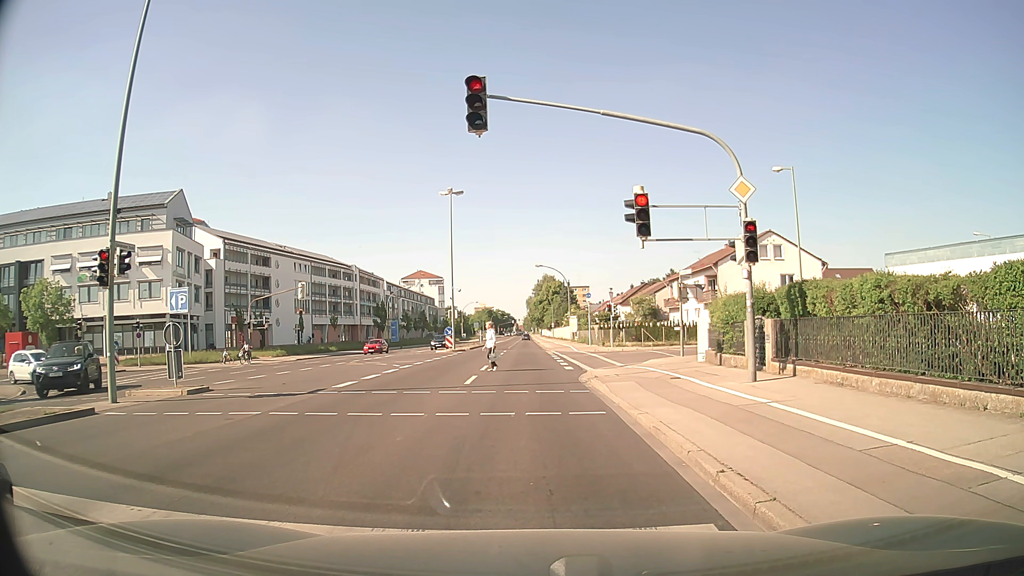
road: secondary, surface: asphalt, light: Day
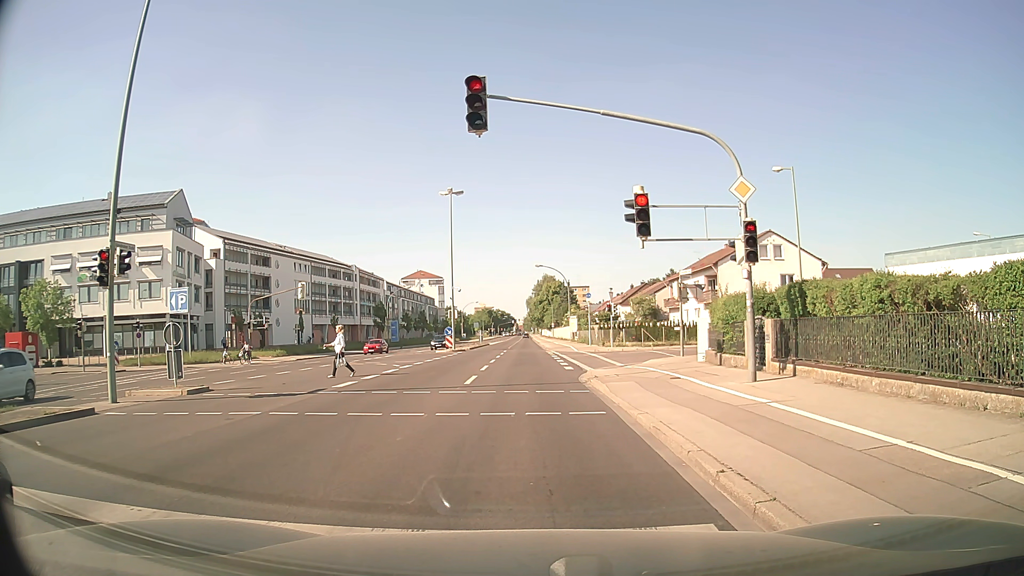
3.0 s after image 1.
(0.0, 0.0) m; 0°
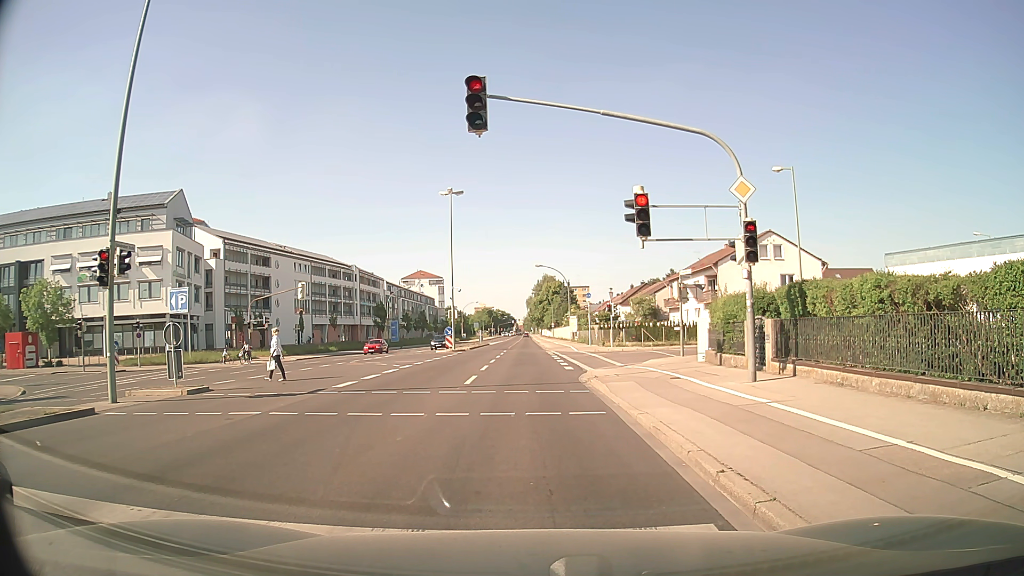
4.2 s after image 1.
(0.0, 0.0) m; 0°
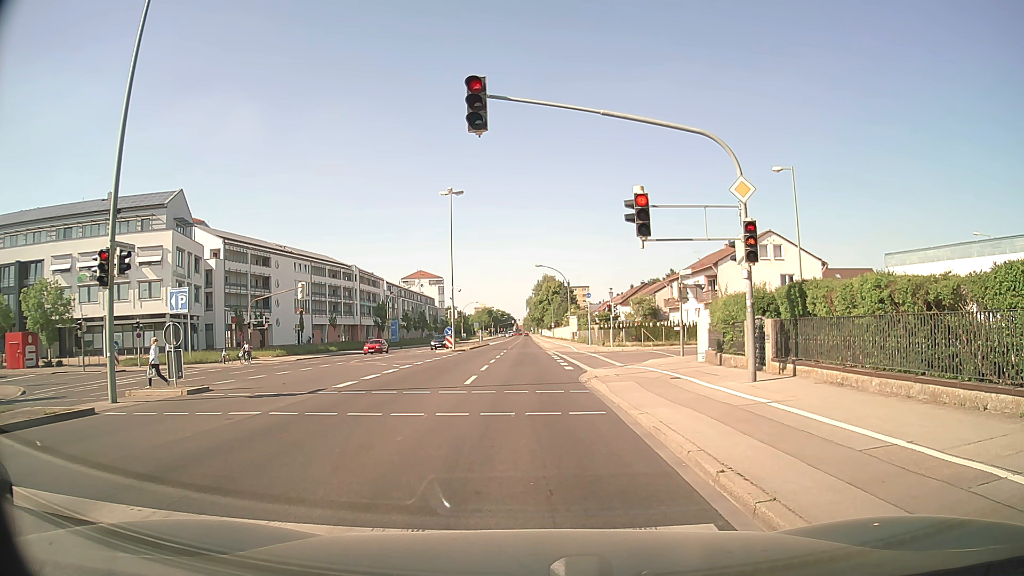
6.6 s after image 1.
(0.0, 0.0) m; 0°
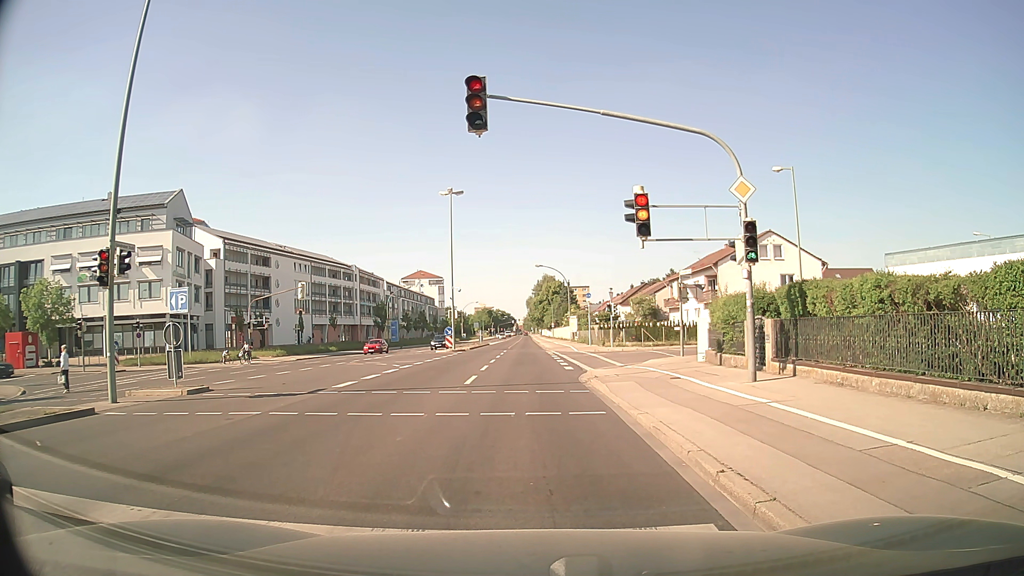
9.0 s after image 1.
(0.0, 0.0) m; 0°
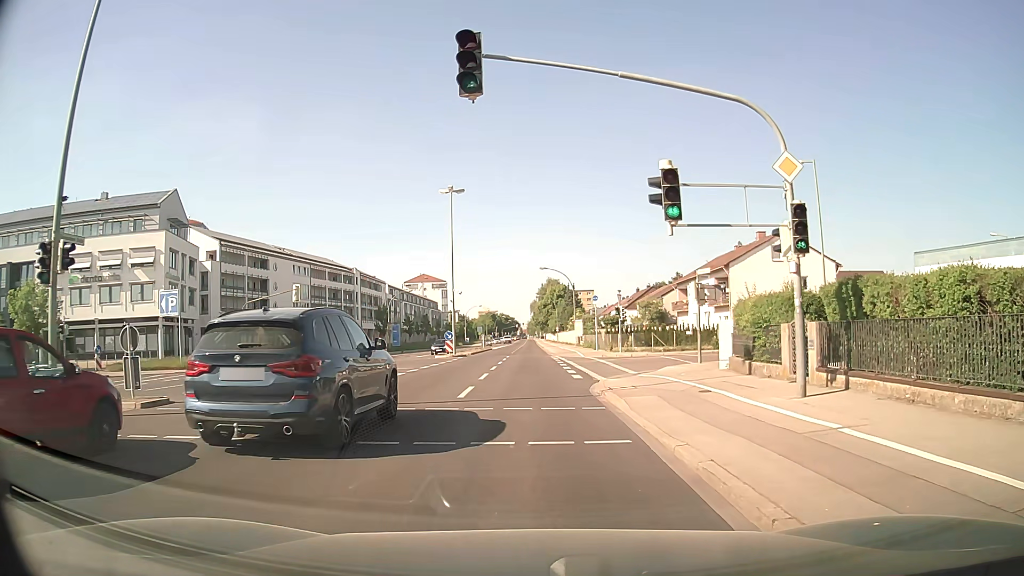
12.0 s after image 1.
(0.0, +2.6) m; 0°
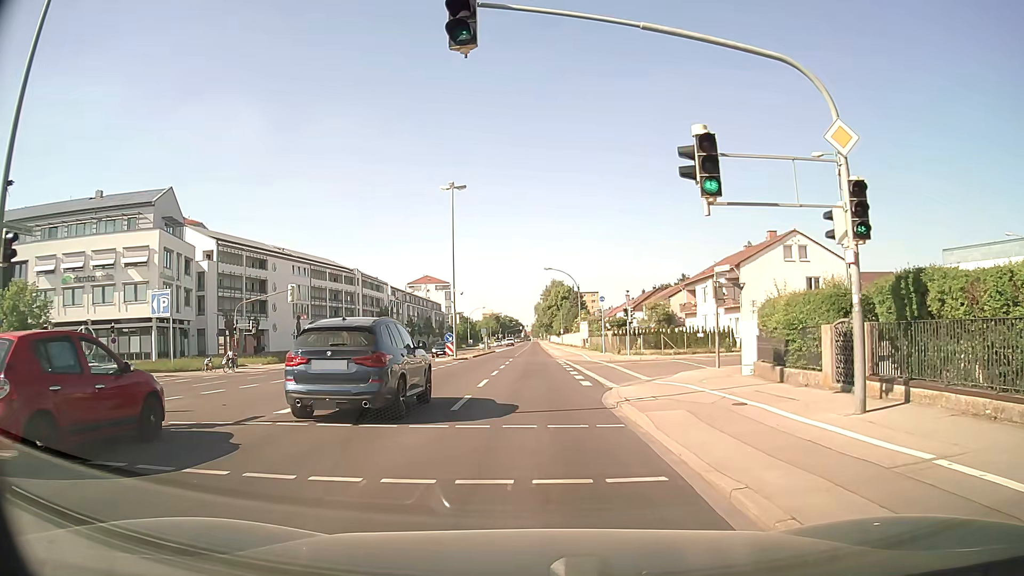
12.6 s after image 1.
(0.0, +2.2) m; -1°
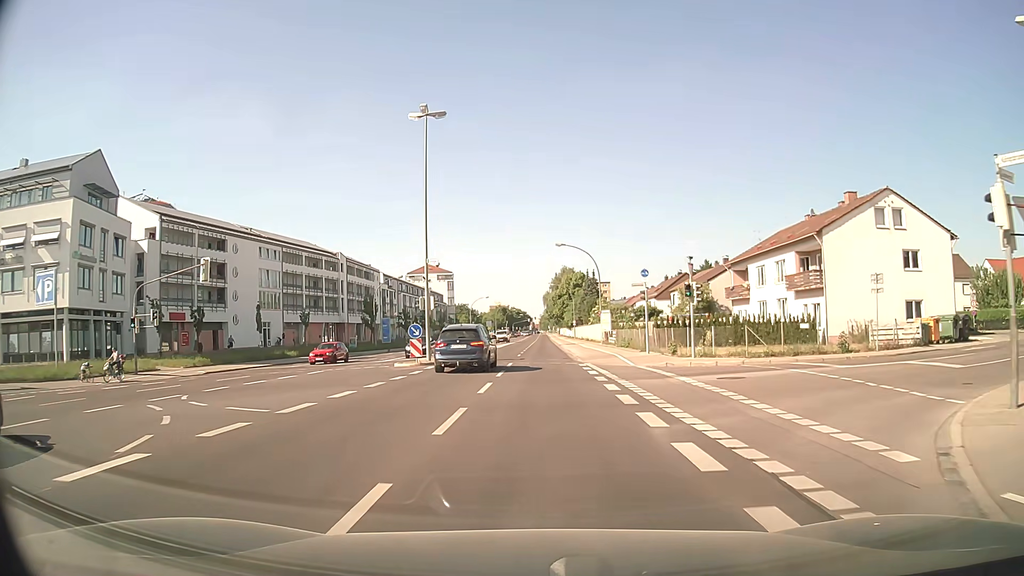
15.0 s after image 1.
(-0.1, +16.4) m; 0°
(0, +10) (0, +20) (0, +30) (0, +40) (0, +50) (+1, +60) (+1, +70) (+1, +80) (+1, +90) (+1, +100) m
